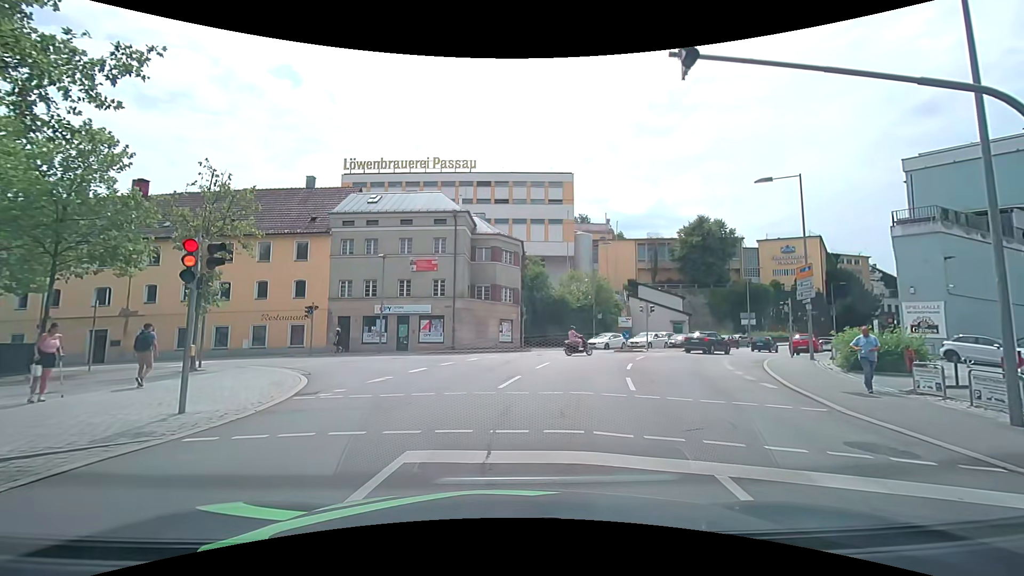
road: residential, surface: asphalt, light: Day
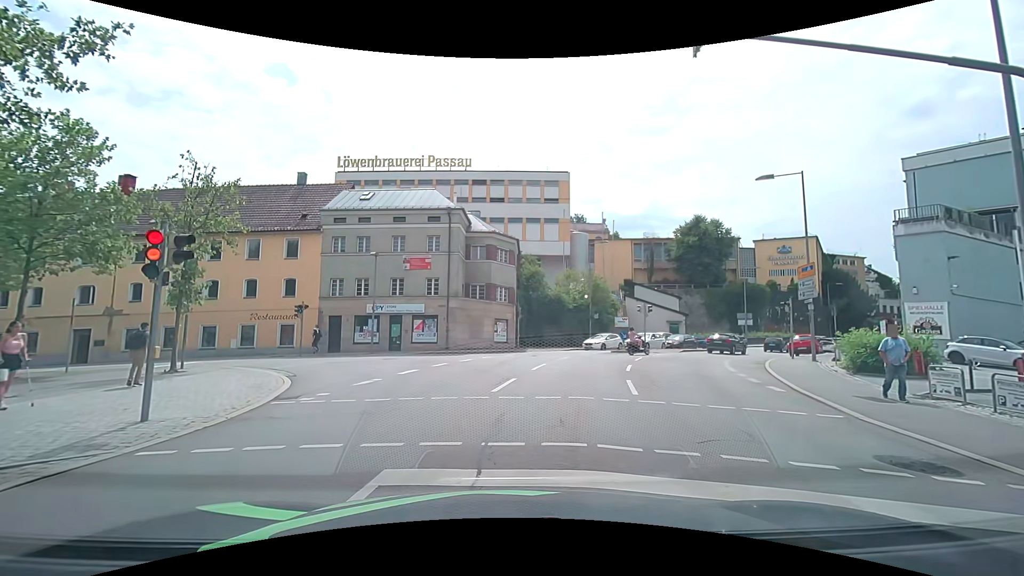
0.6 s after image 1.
(0.0, +0.7) m; 0°
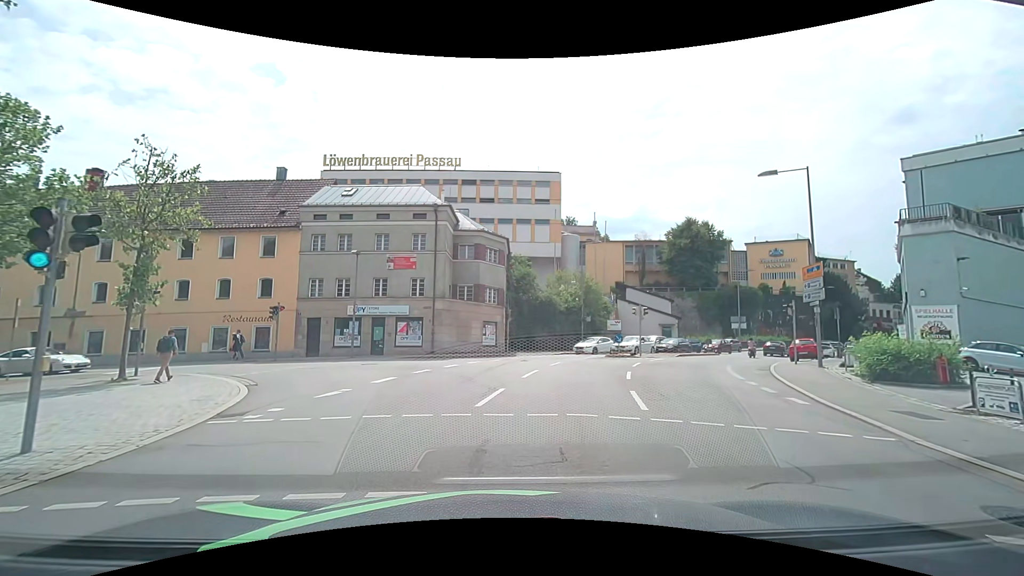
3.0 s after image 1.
(0.0, +1.7) m; -1°
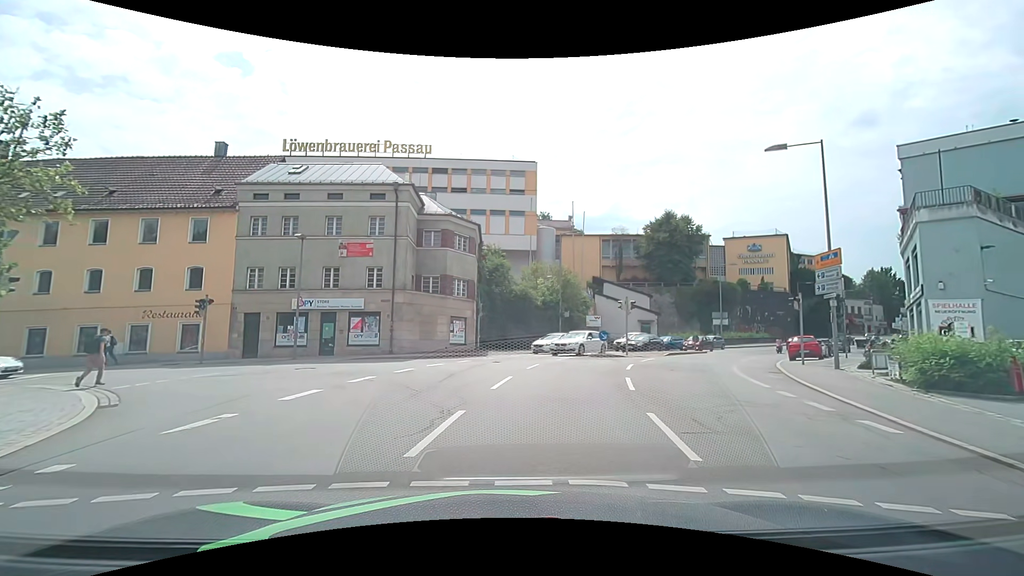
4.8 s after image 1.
(+0.2, +4.1) m; +4°
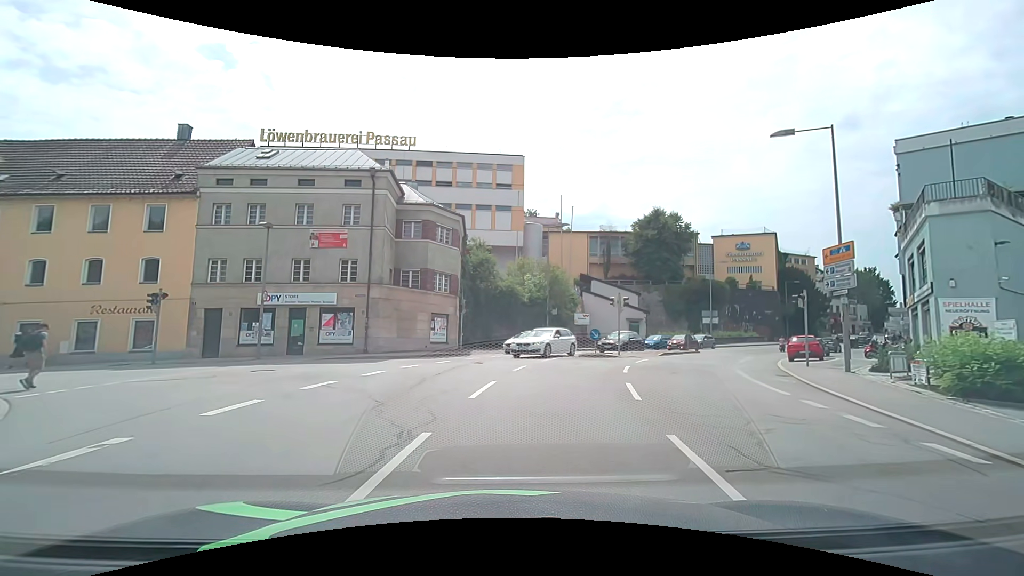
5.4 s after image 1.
(0.0, +2.0) m; +1°
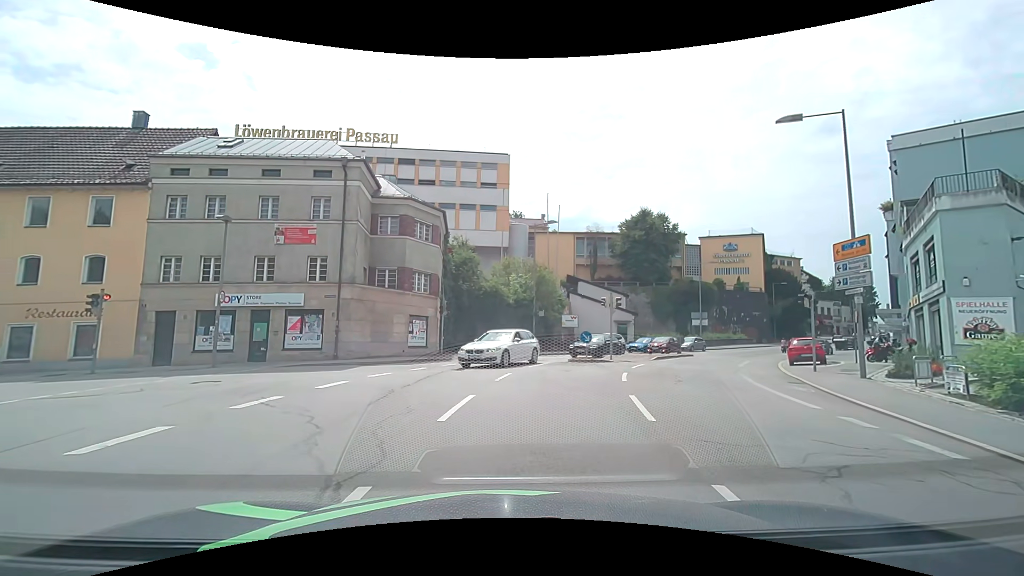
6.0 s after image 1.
(+0.1, +2.0) m; +2°
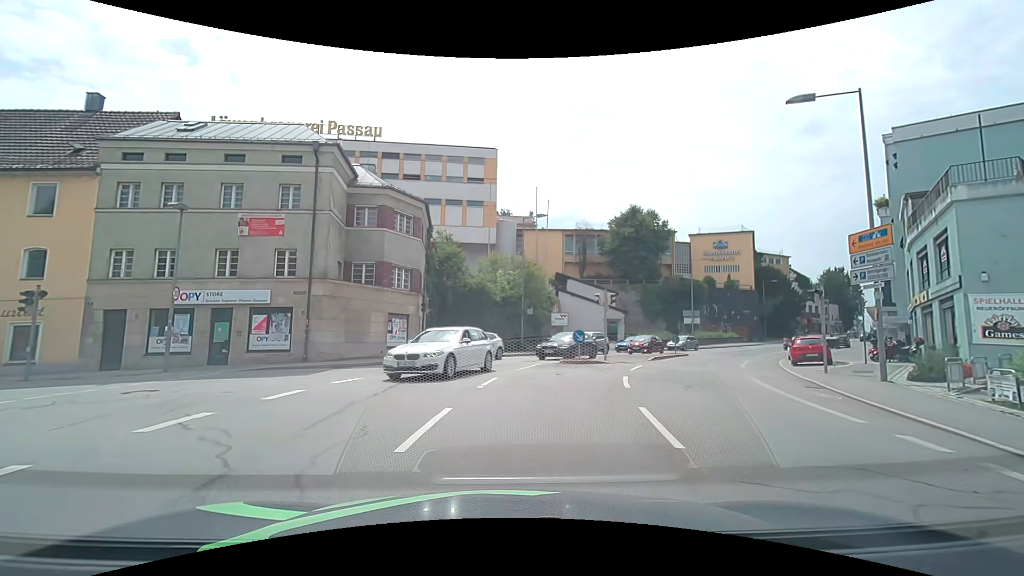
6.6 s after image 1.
(+0.1, +1.8) m; +3°
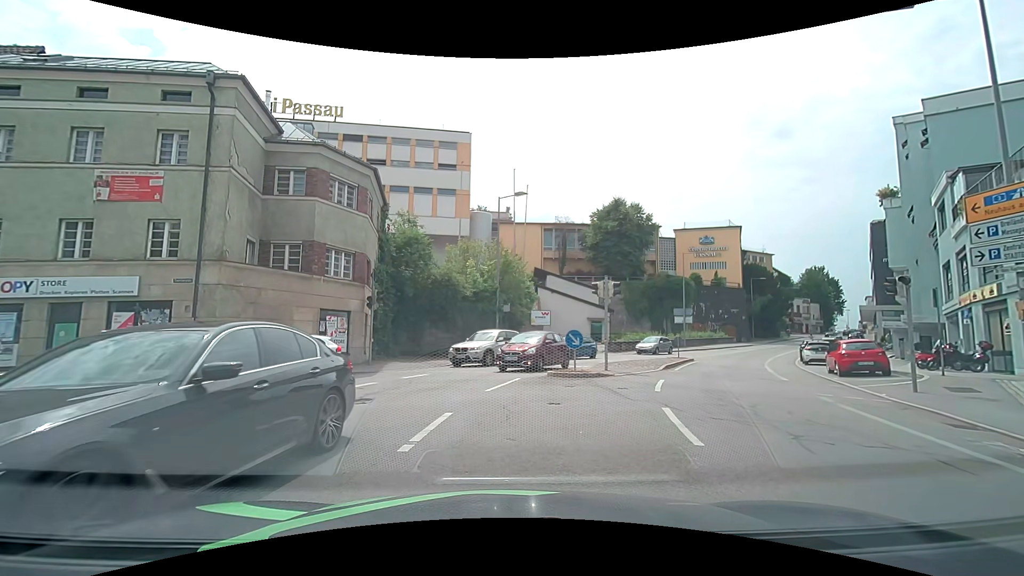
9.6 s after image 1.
(+0.1, +5.7) m; +2°
